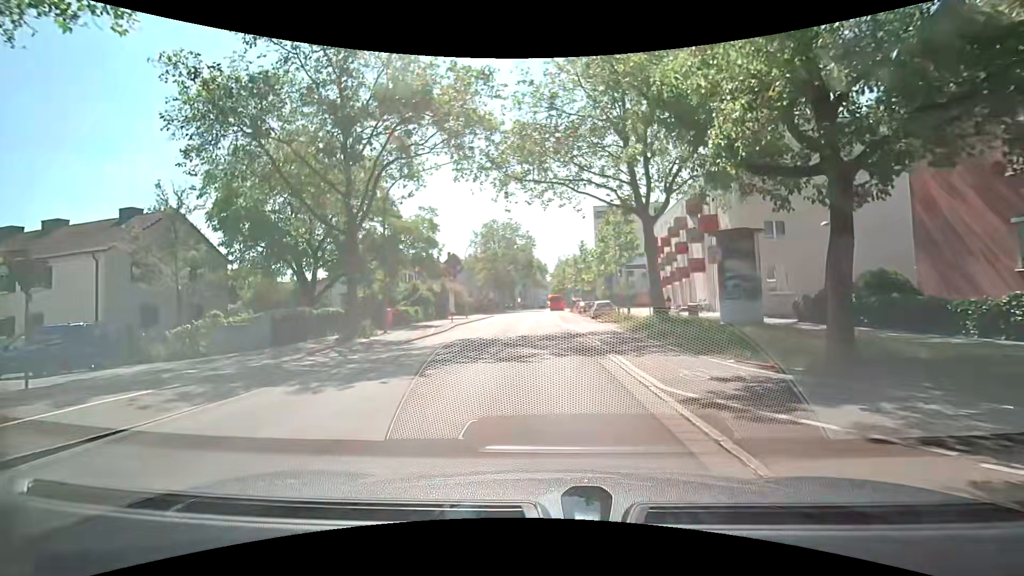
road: secondary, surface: asphalt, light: Day
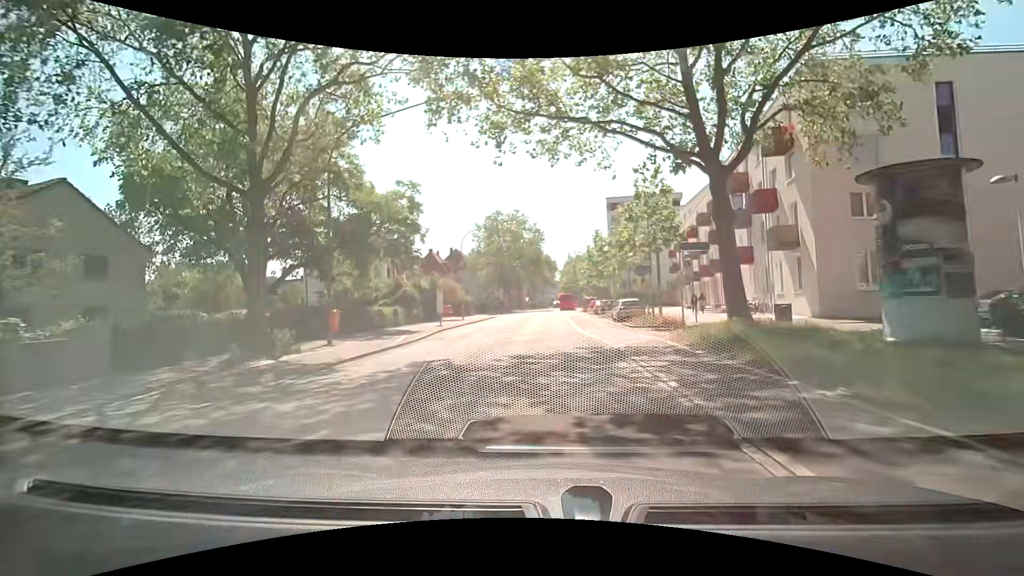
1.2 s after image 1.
(0.0, +8.6) m; -1°
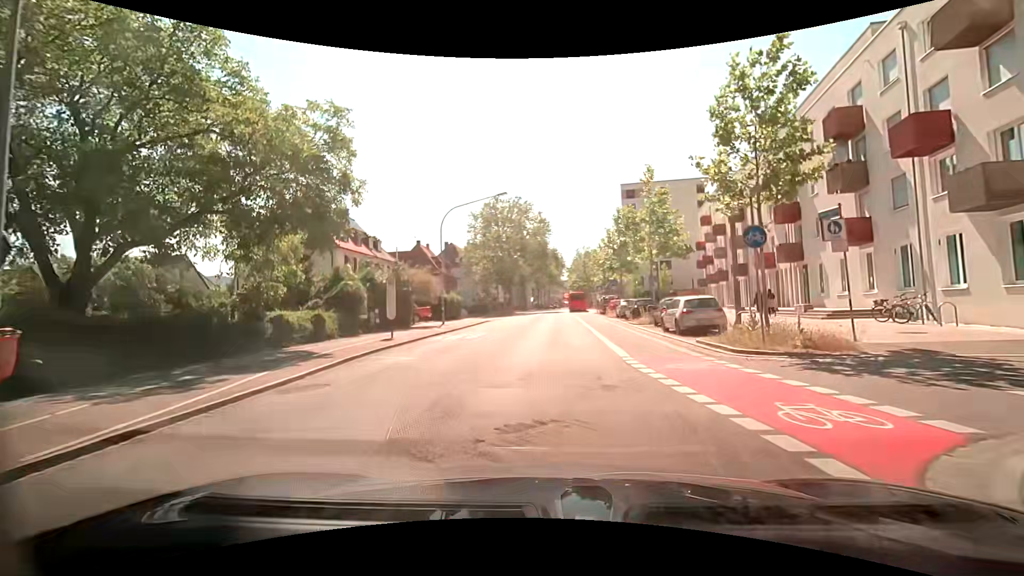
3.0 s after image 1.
(0.0, +12.9) m; -1°
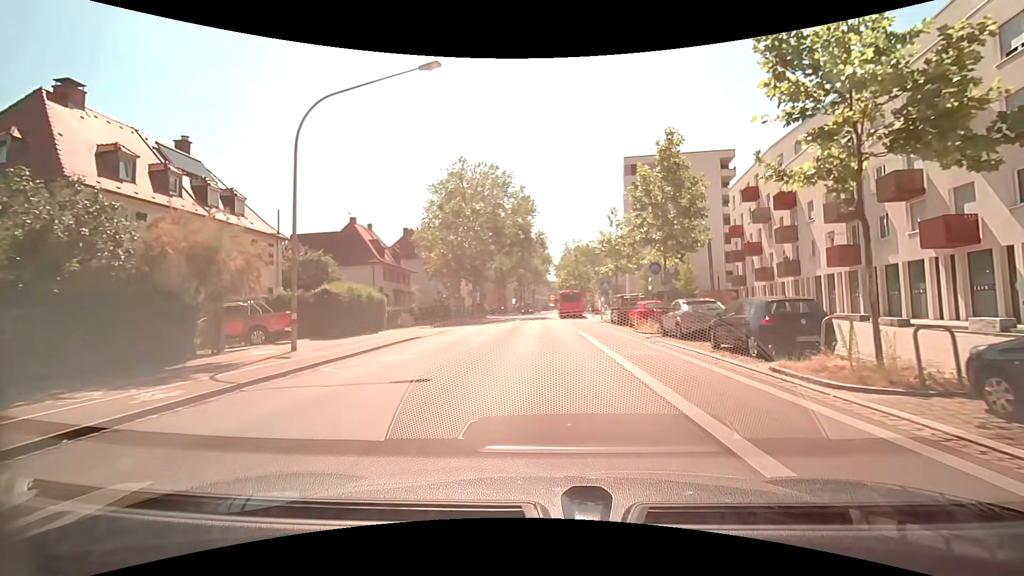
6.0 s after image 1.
(+0.5, +21.0) m; +2°
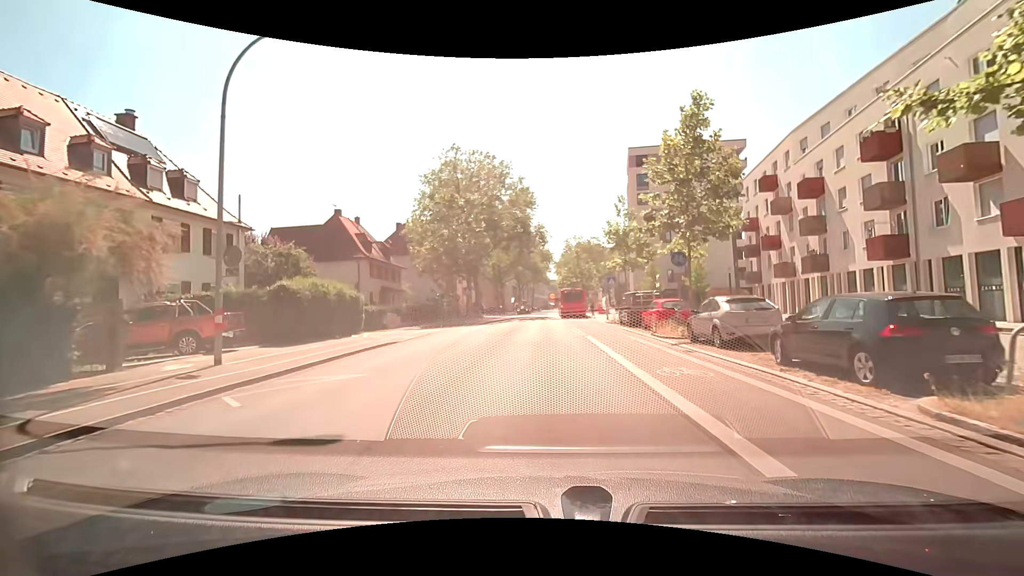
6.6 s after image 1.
(0.0, +4.1) m; 0°
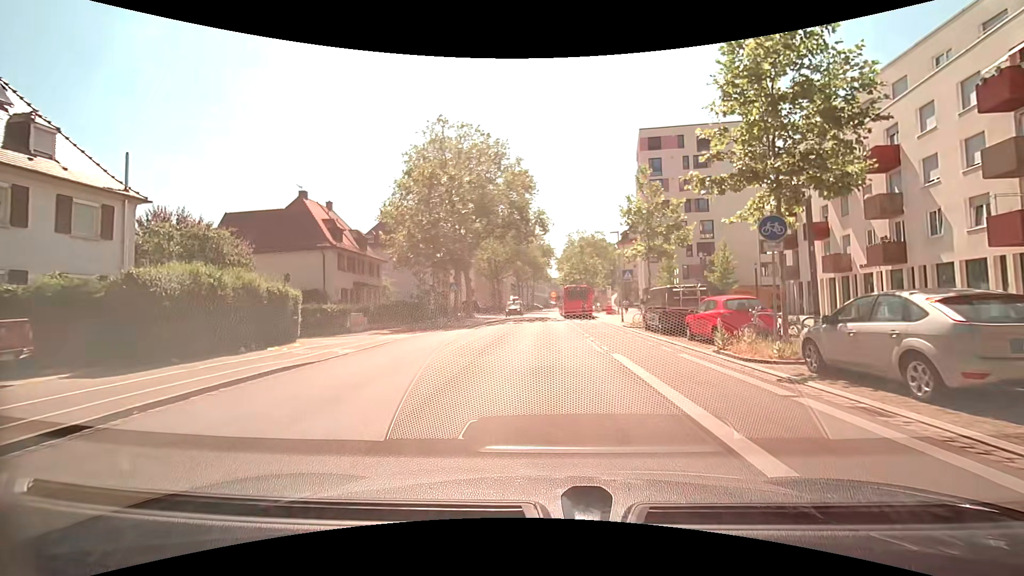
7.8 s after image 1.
(0.0, +7.6) m; 0°
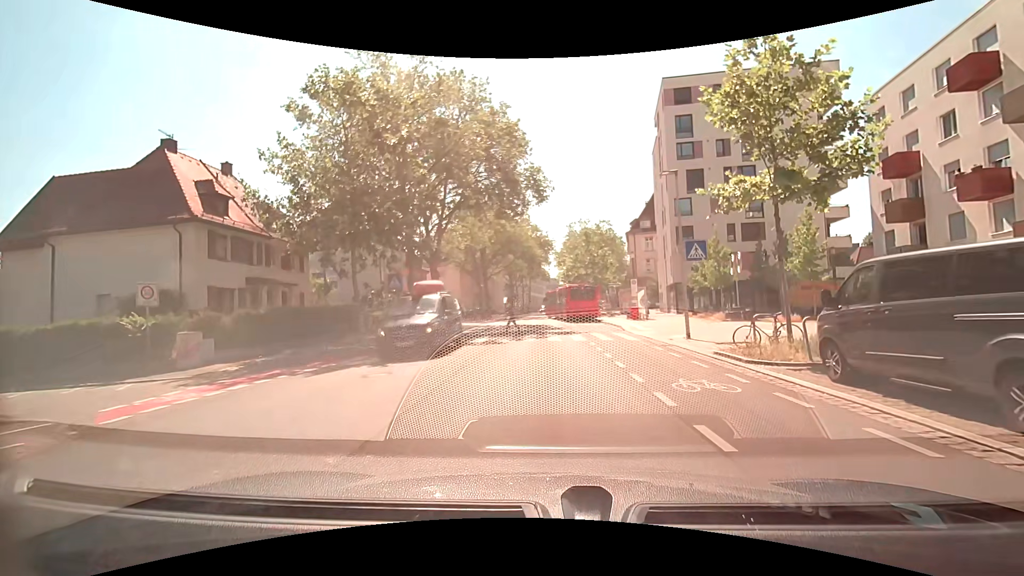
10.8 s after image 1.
(0.0, +15.4) m; 0°
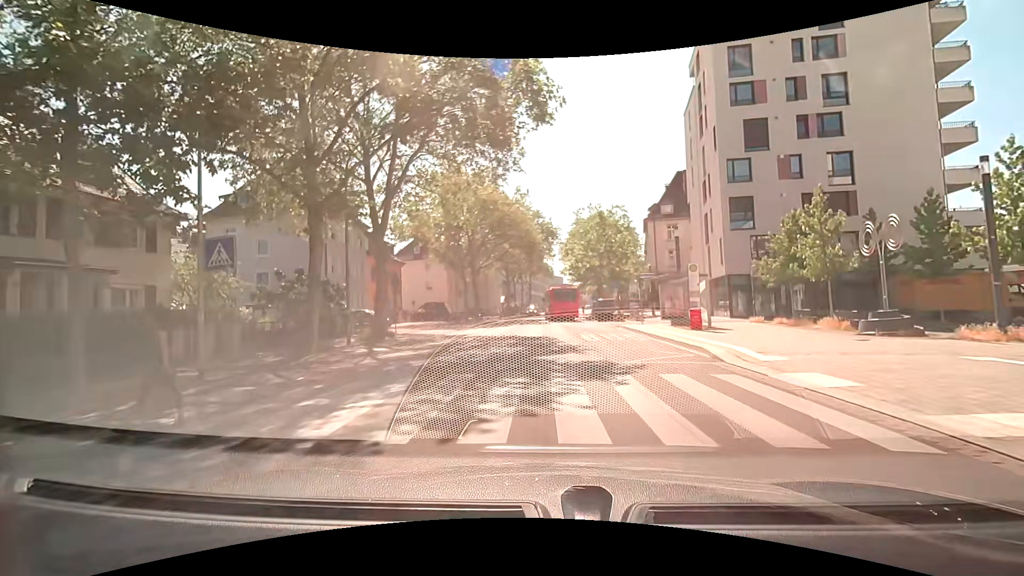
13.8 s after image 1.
(-0.1, +14.0) m; -1°
